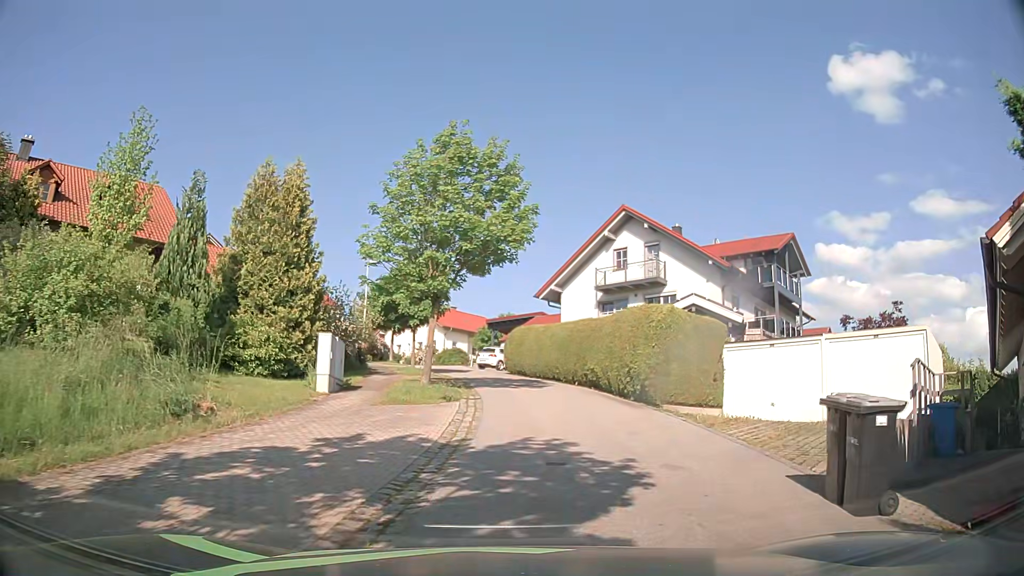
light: Day
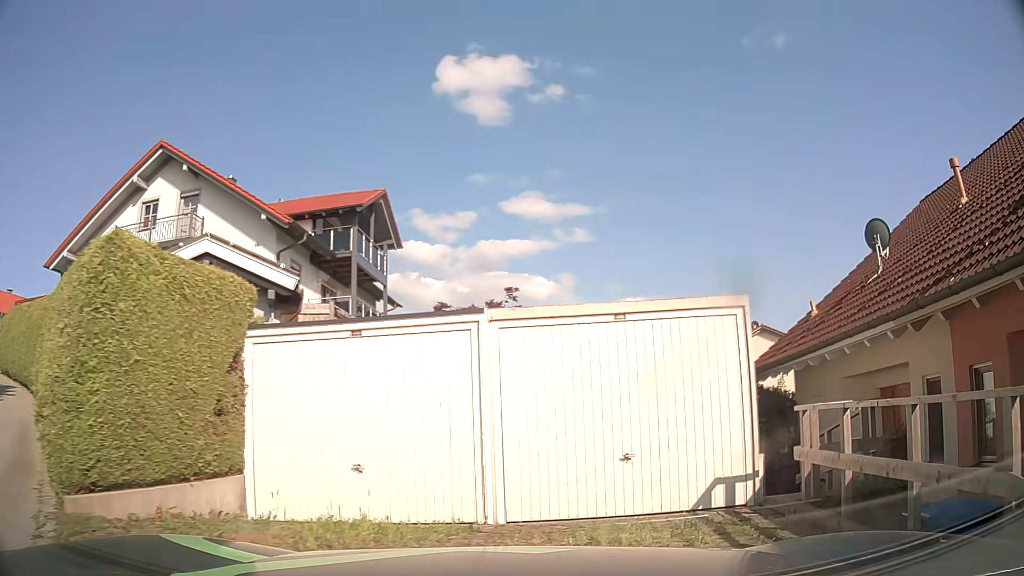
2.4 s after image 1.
(+2.7, +9.9) m; +36°
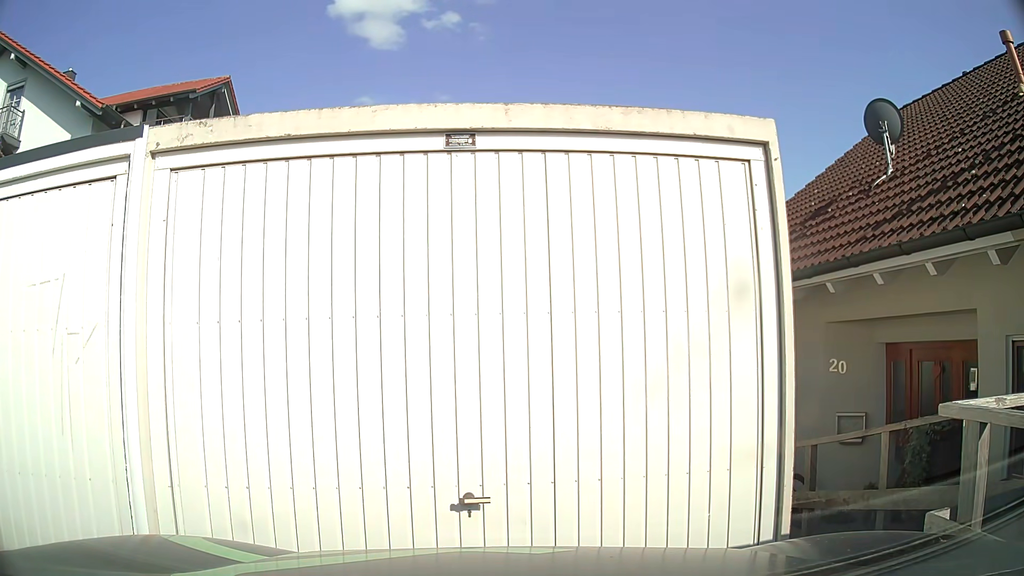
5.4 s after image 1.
(+0.6, +4.3) m; +11°
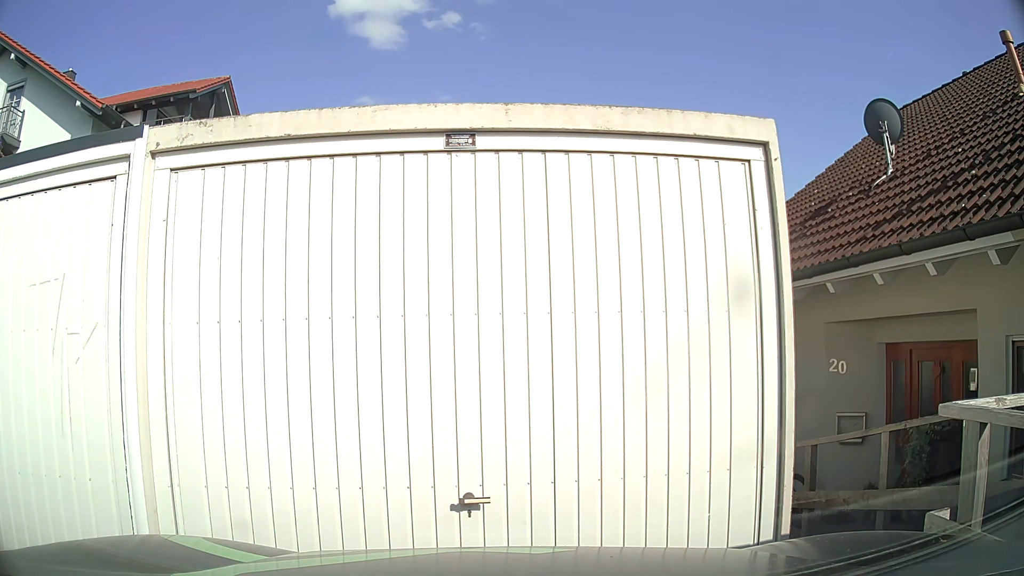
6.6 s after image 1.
(0.0, 0.0) m; 0°
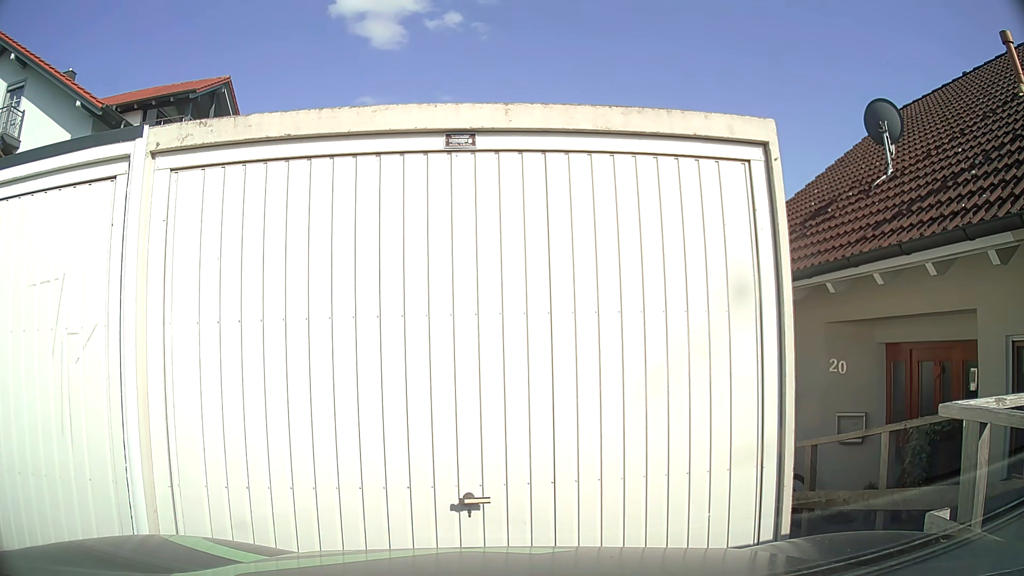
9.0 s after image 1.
(0.0, 0.0) m; 0°
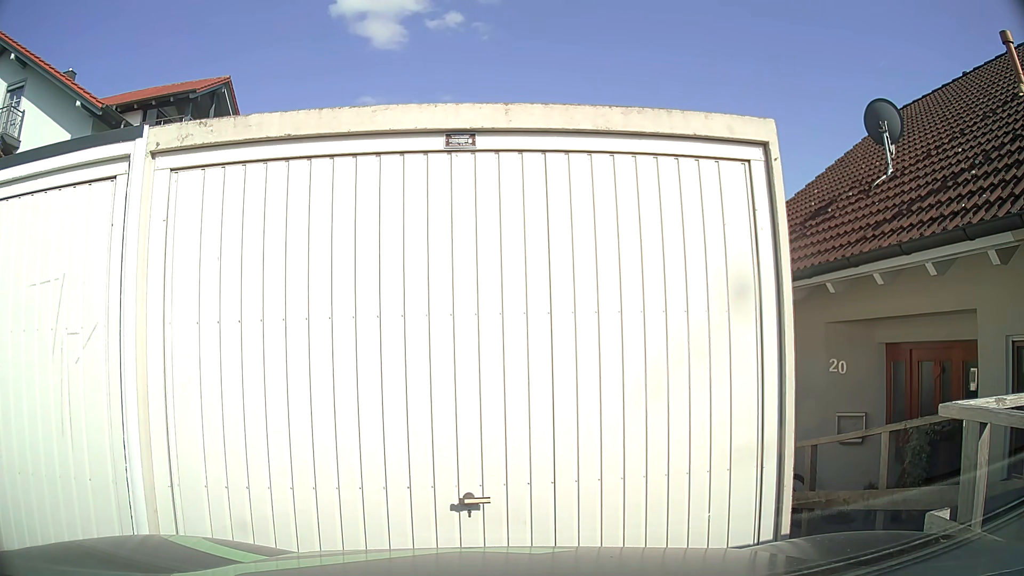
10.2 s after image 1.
(0.0, 0.0) m; 0°
